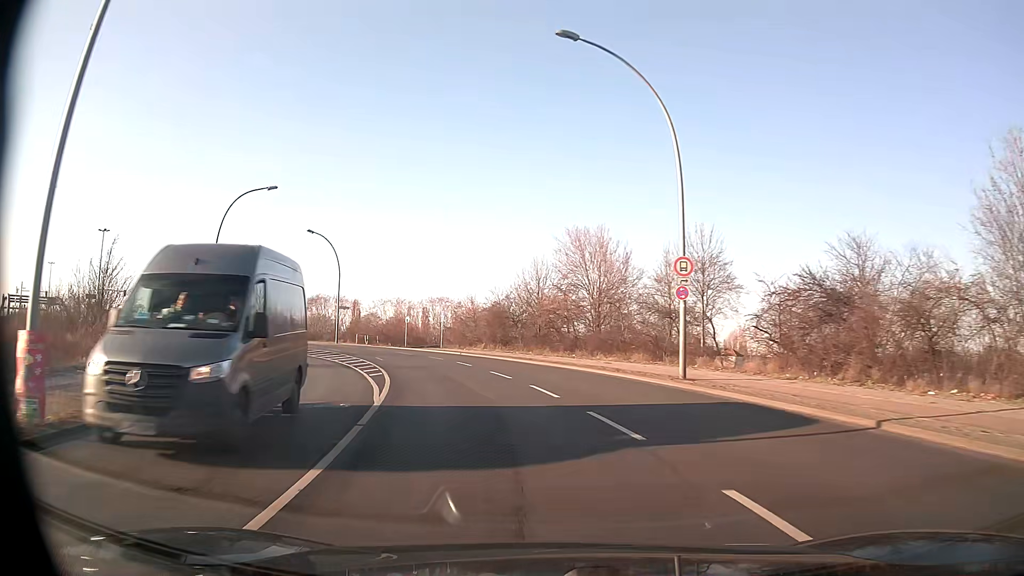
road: secondary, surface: asphalt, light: Day
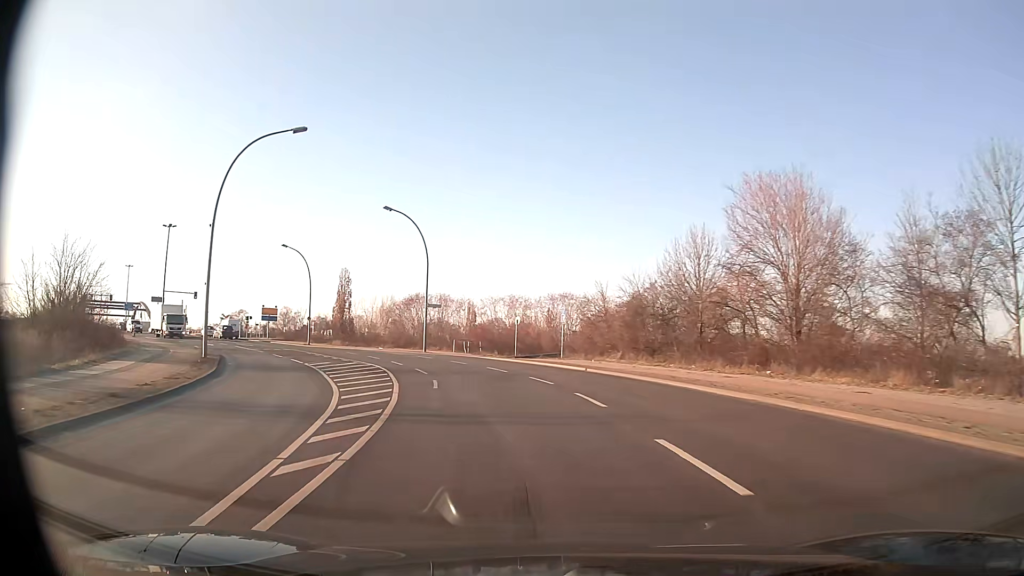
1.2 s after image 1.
(-1.4, +14.8) m; -11°
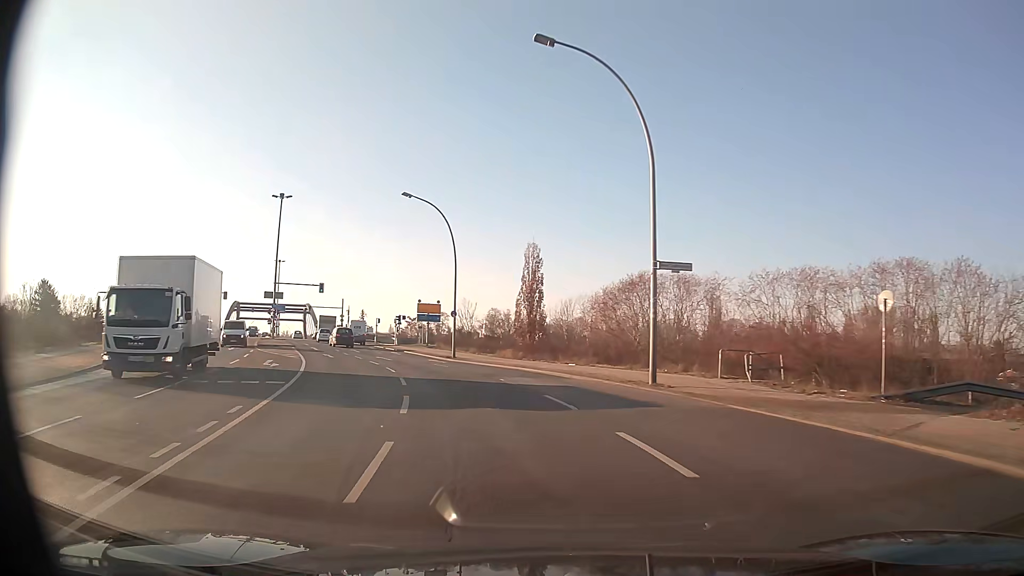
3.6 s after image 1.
(-4.7, +29.3) m; -19°
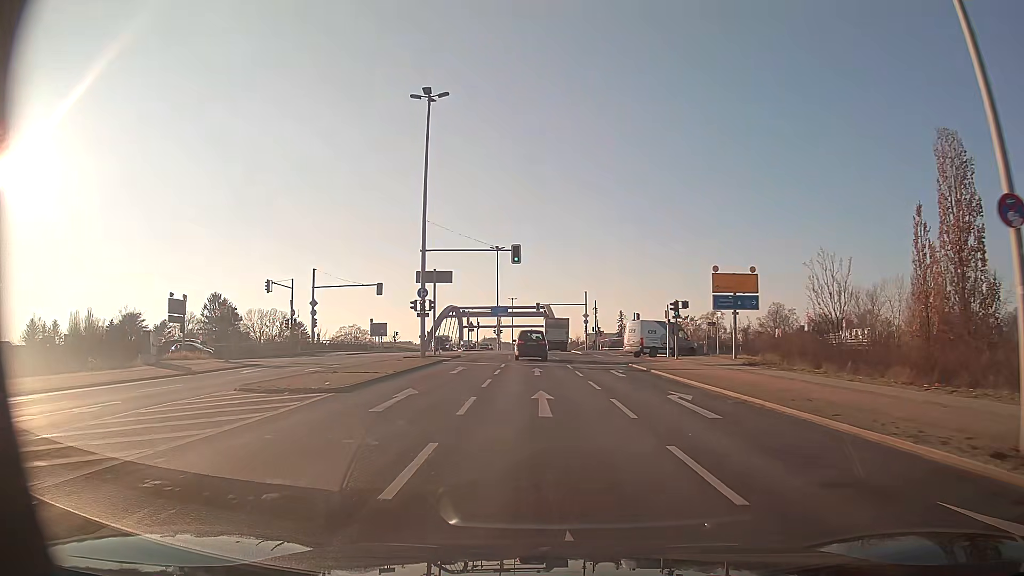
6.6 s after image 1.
(-8.0, +35.0) m; -23°
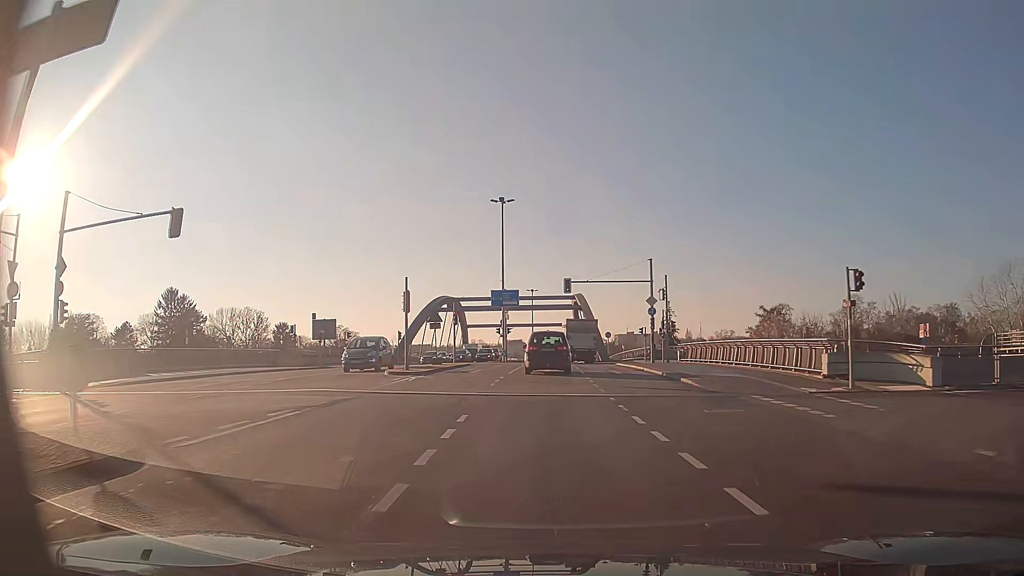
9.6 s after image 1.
(-0.8, +36.6) m; -2°
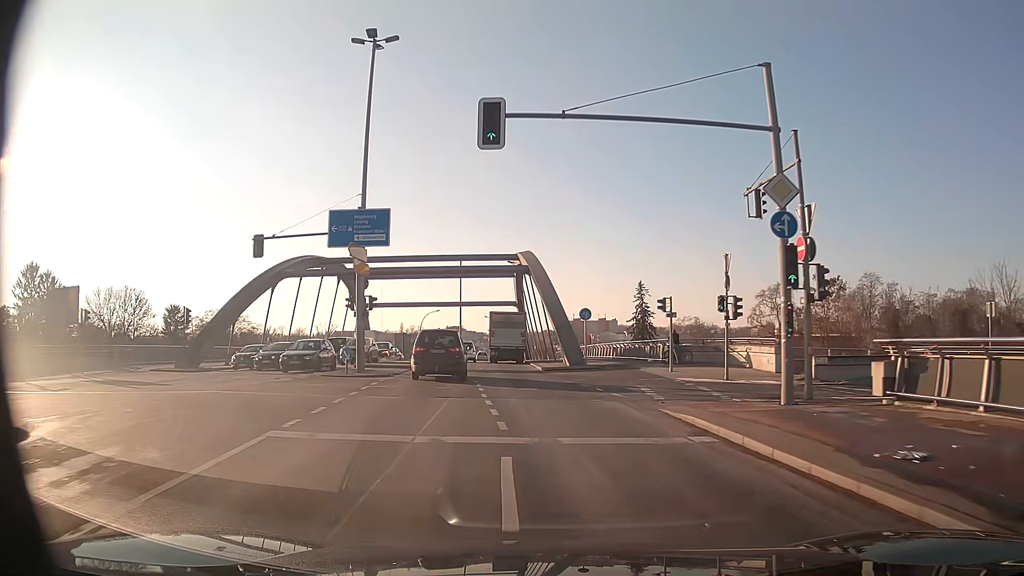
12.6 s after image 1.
(+1.3, +34.8) m; +5°
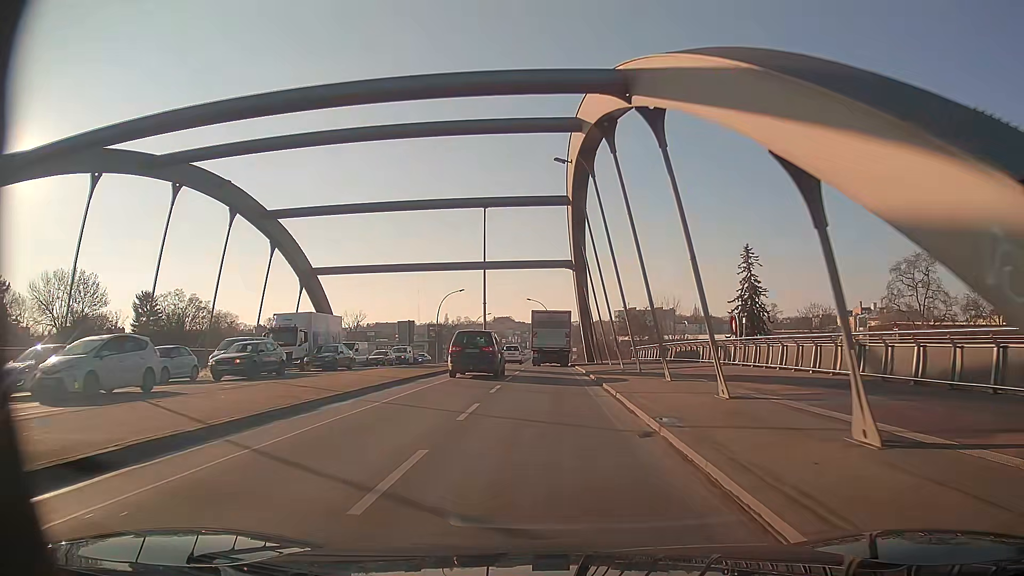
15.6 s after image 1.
(-1.9, +34.9) m; -4°
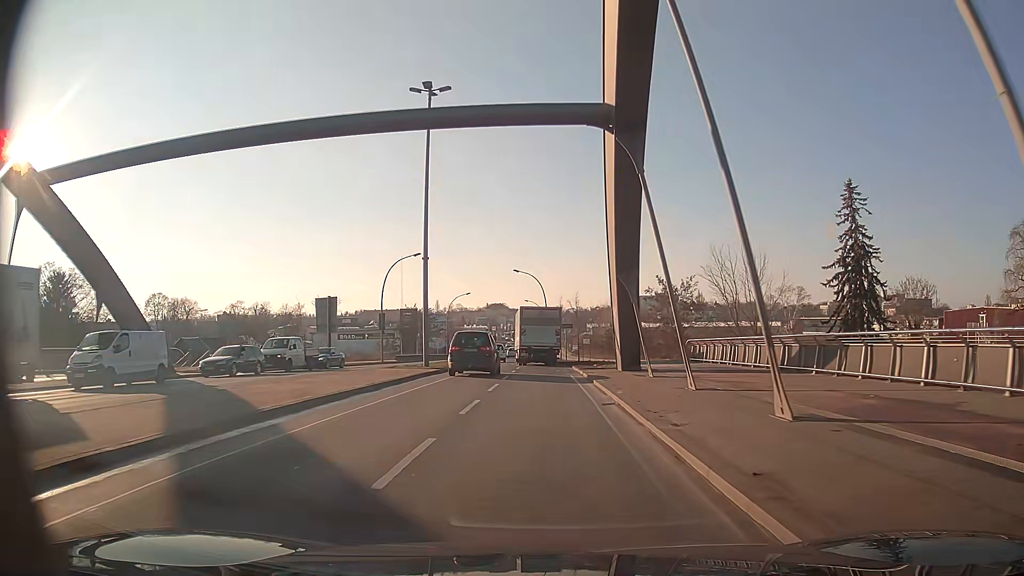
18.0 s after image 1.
(-0.1, +29.5) m; 0°
(0, +10) (0, +20) (0, +30) (0, +40) (-1, +50) (-2, +60) (-3, +70) (-3, +80) (-3, +90) (-3, +100) m
